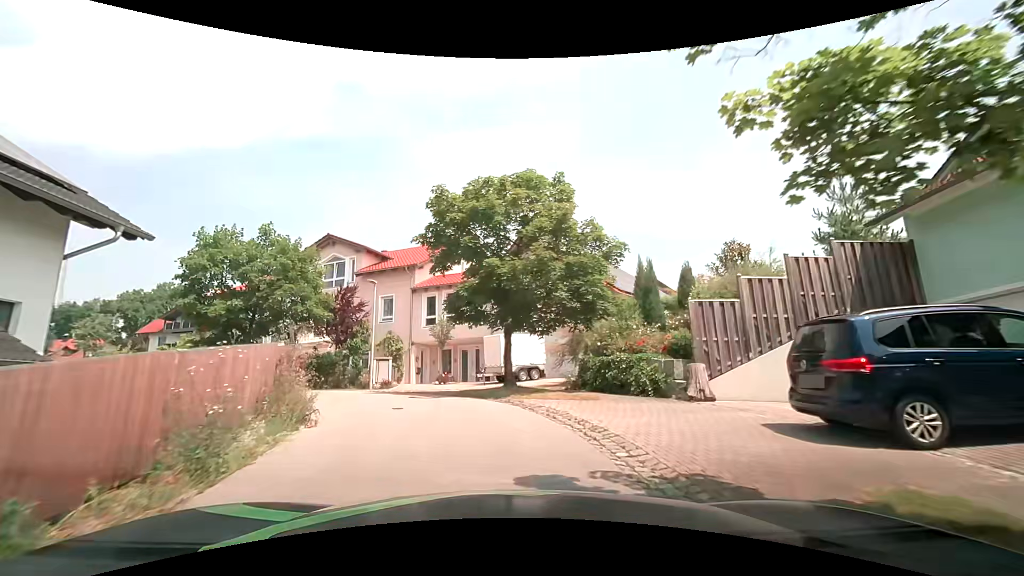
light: Day
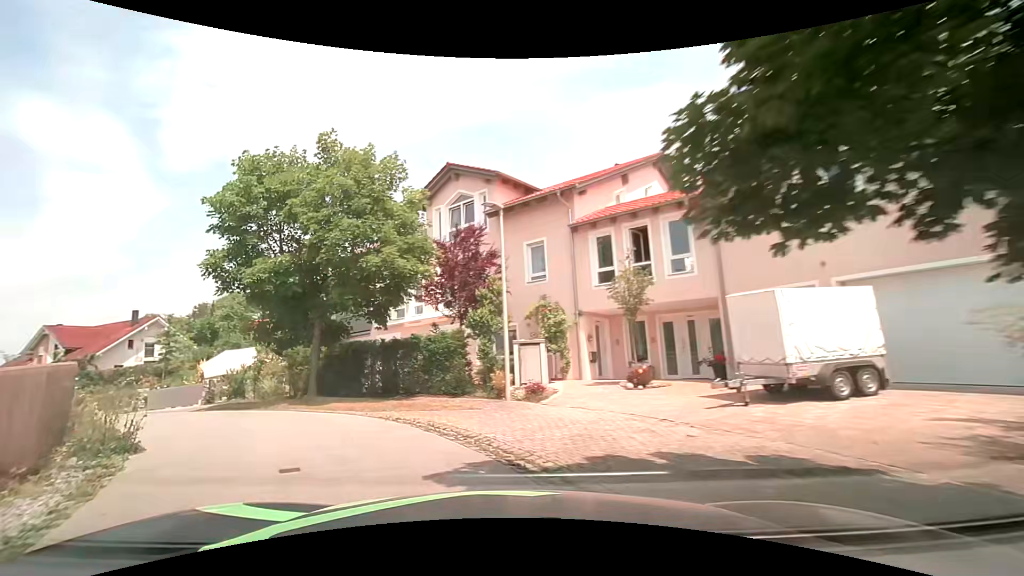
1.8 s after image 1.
(-1.3, +12.0) m; -18°
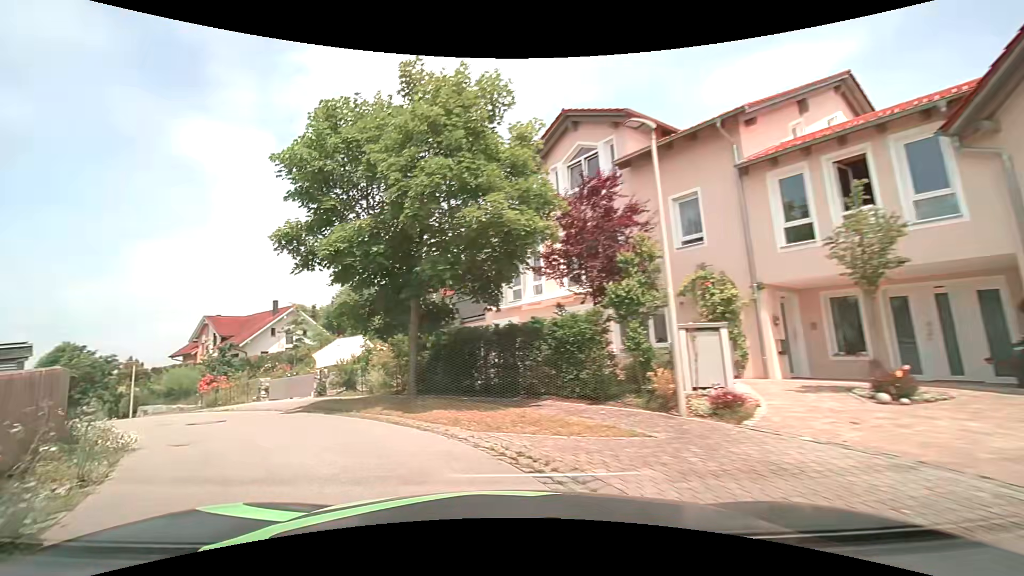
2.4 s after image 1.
(-0.4, +4.2) m; -13°
